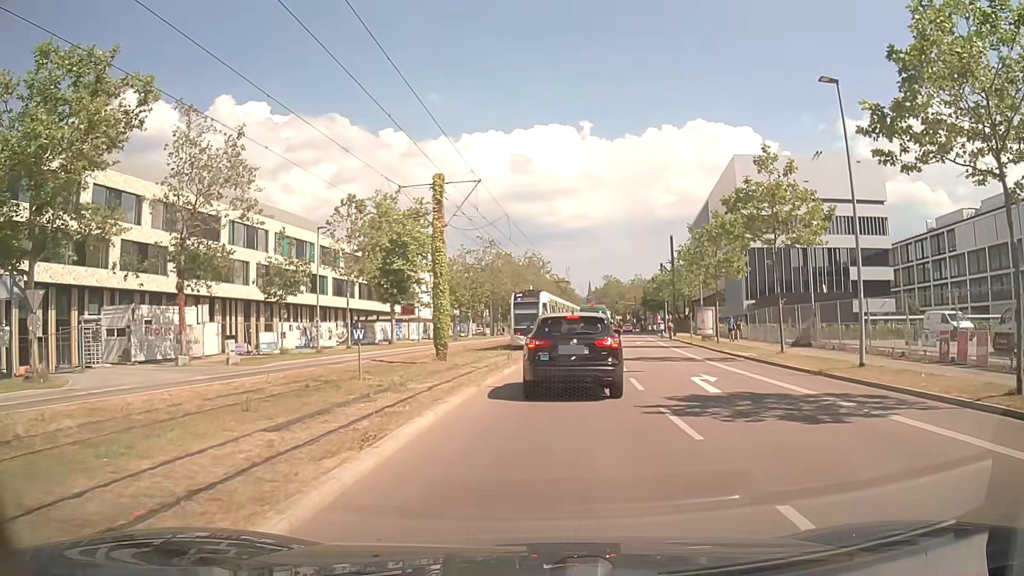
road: secondary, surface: asphalt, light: Day
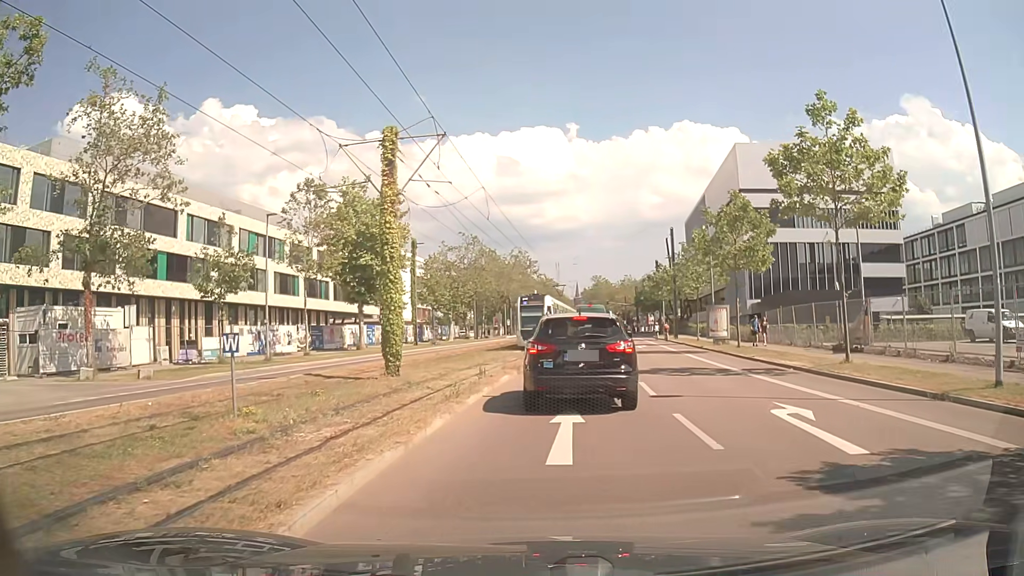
(+0.1, +6.6) m; 0°
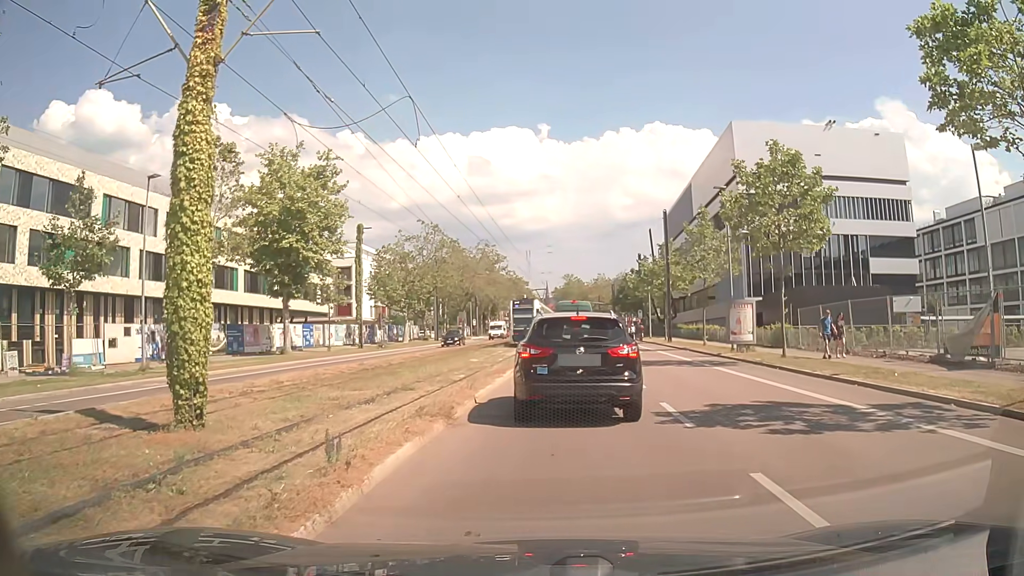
(+0.3, +10.1) m; +4°
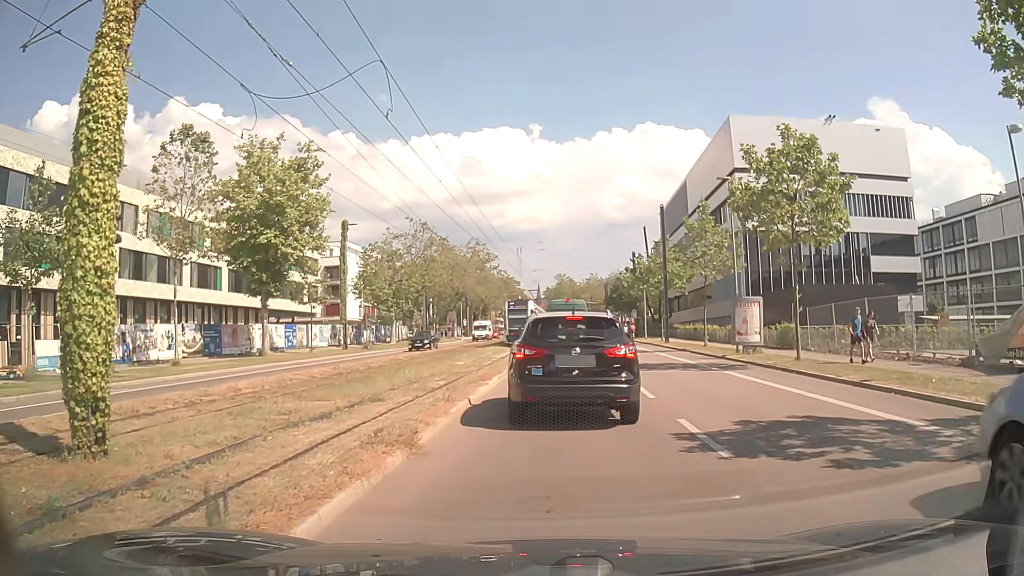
(0.0, +2.2) m; 0°
